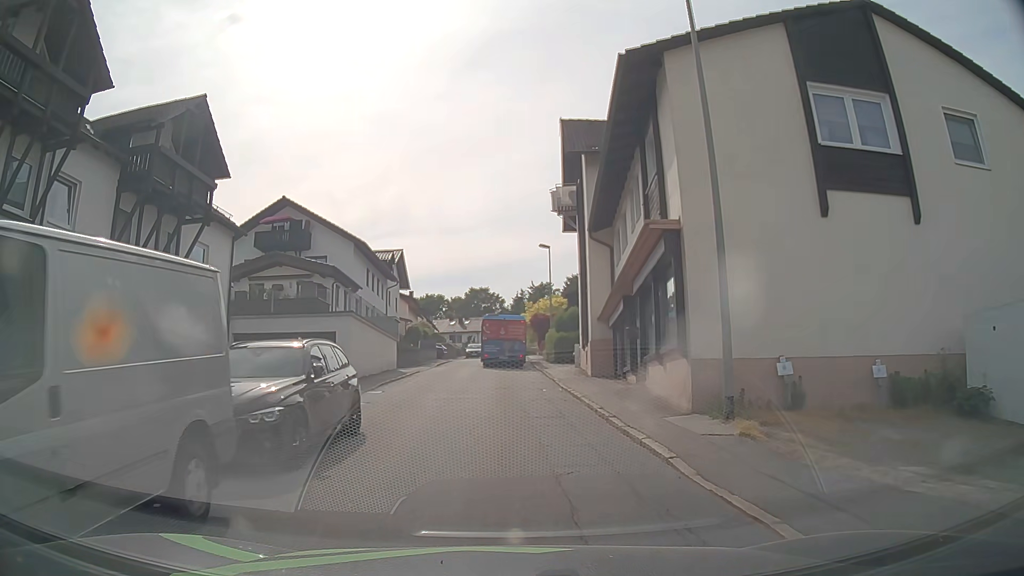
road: residential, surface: asphalt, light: Day
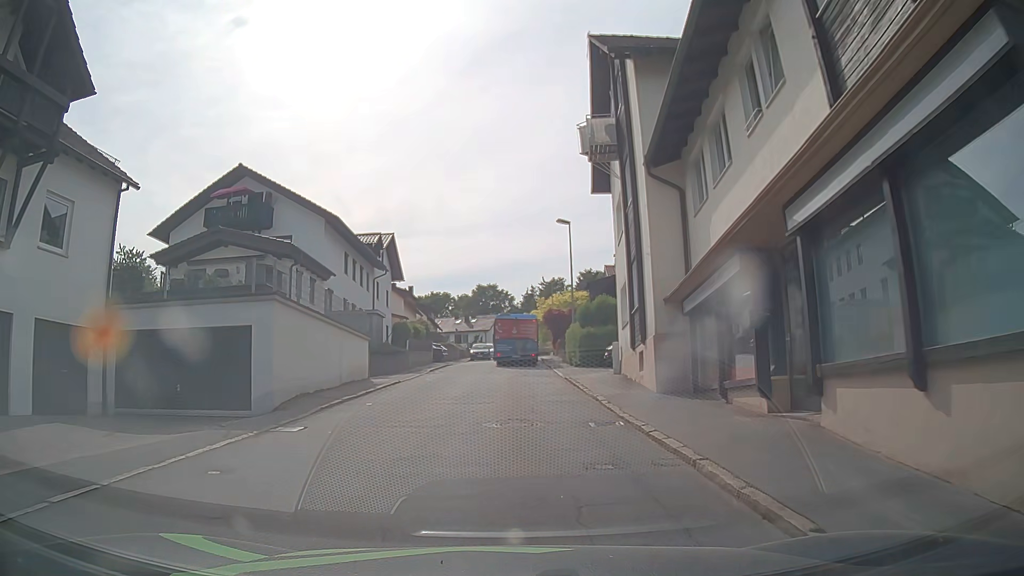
(-0.1, +9.3) m; 0°
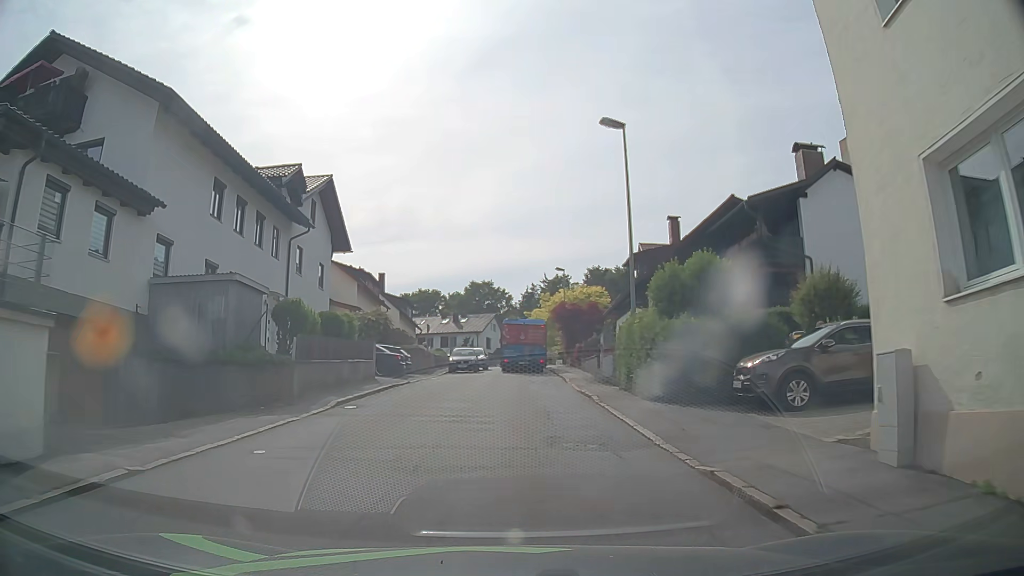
(-0.1, +18.5) m; 0°
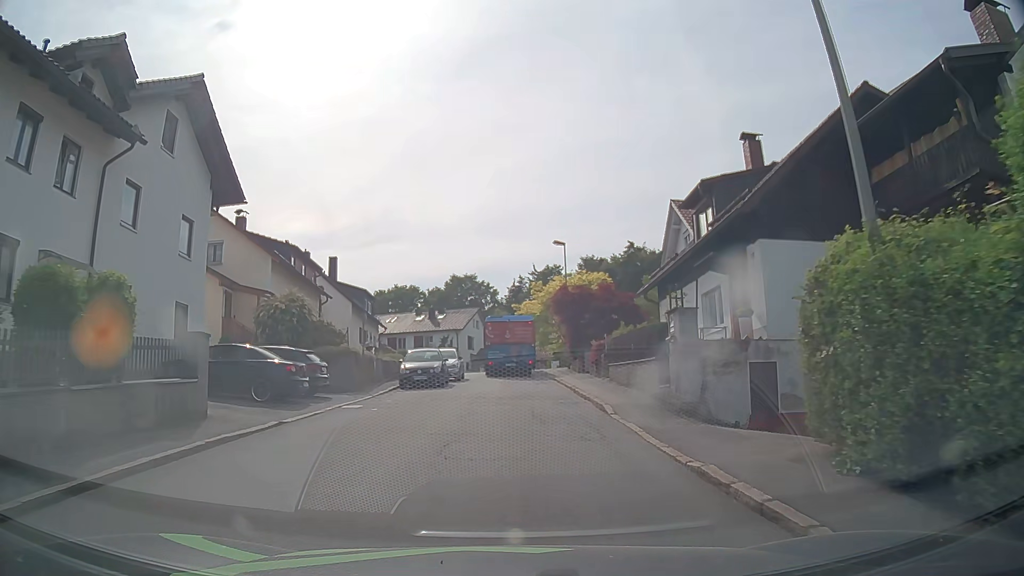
(+0.1, +13.8) m; +1°
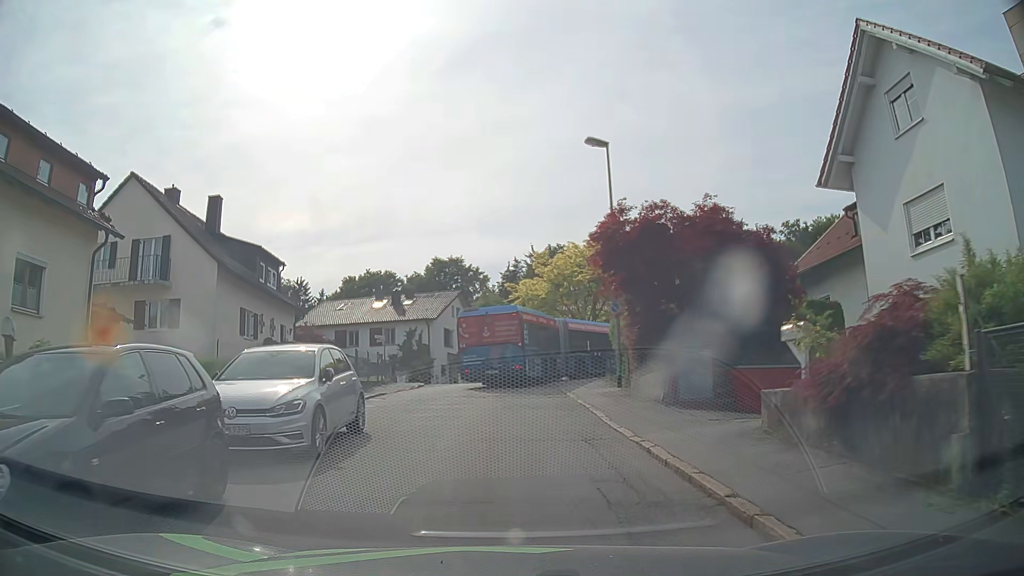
(+0.2, +21.4) m; 0°
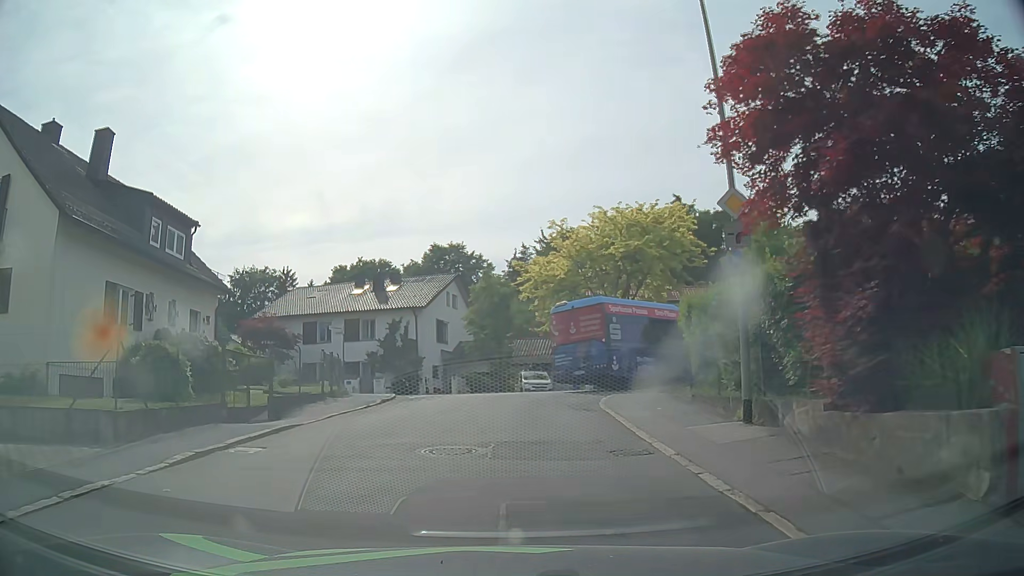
(0.0, +10.8) m; 0°
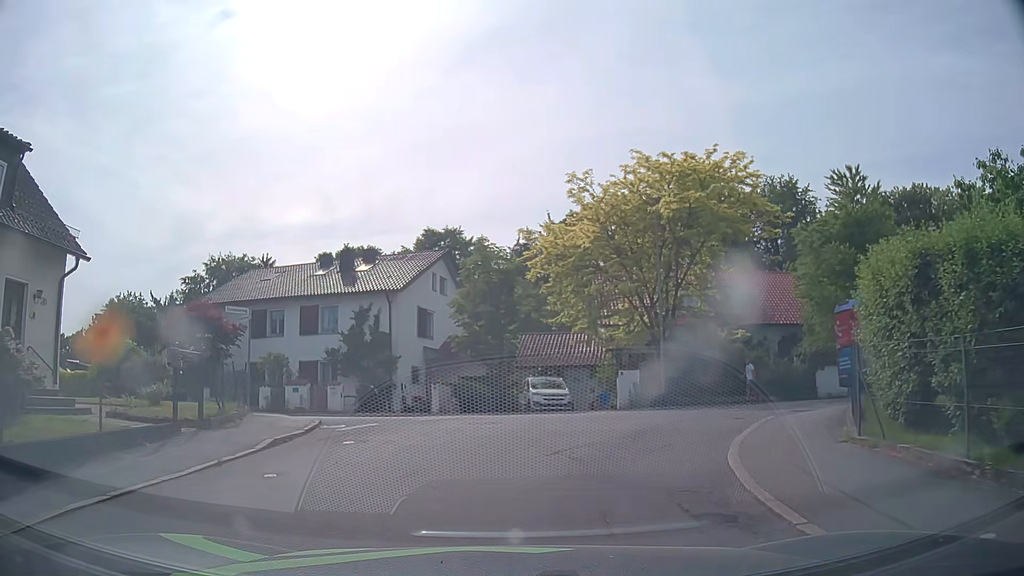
(0.0, +10.4) m; 0°
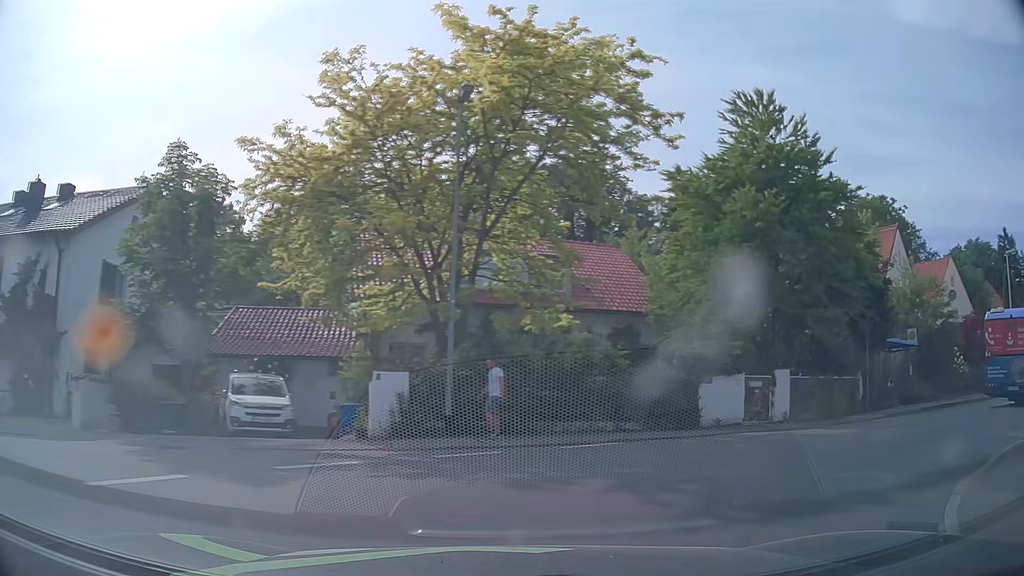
(+1.3, +11.2) m; +19°
